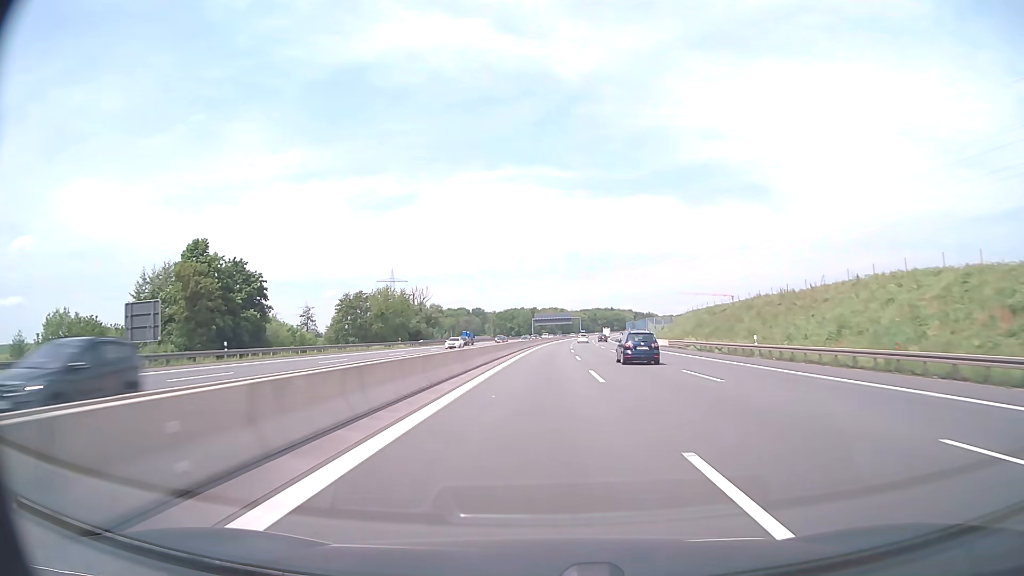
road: motorway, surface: asphalt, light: Day
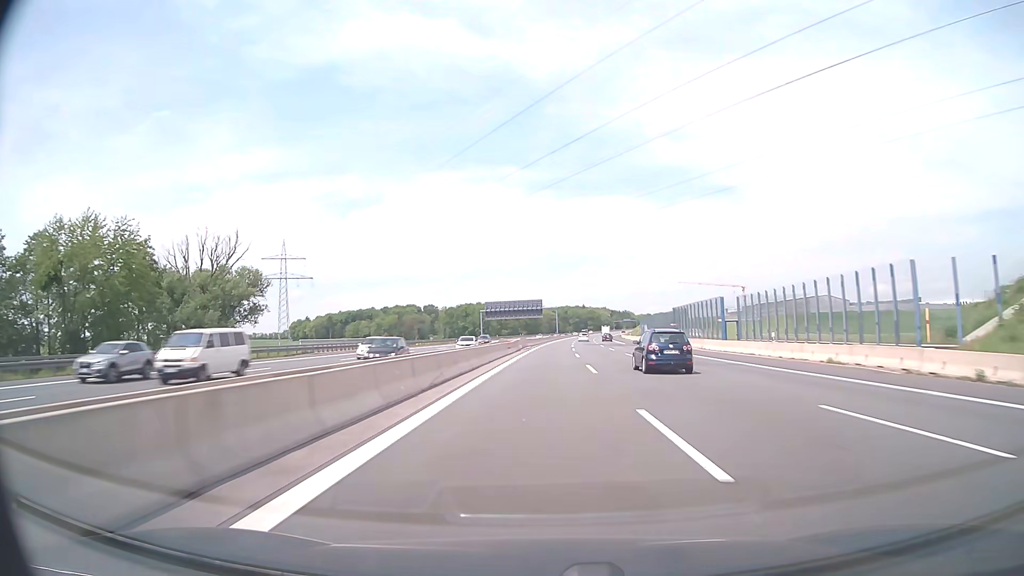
(+2.8, +103.1) m; +3°
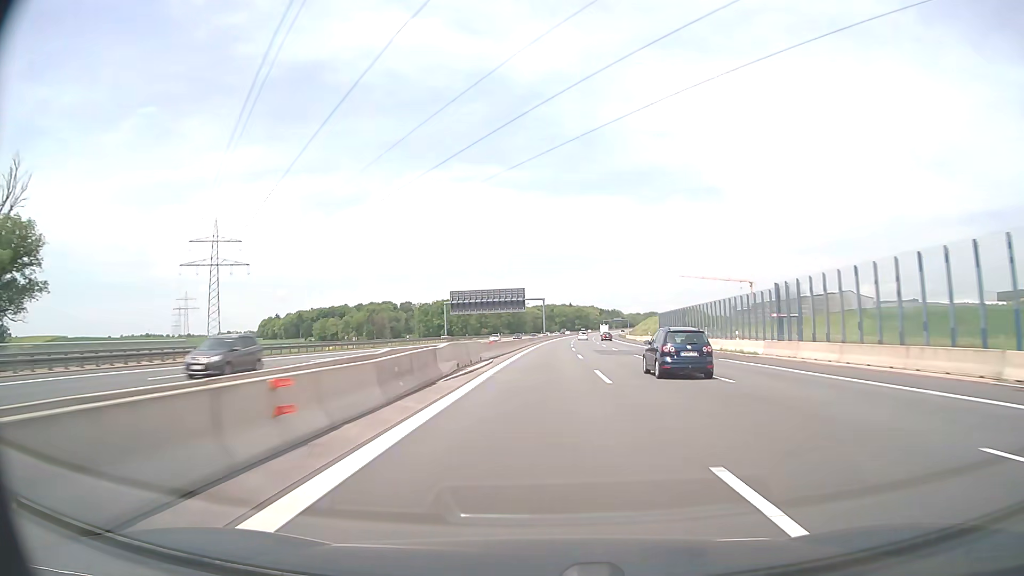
(+0.4, +41.3) m; +1°
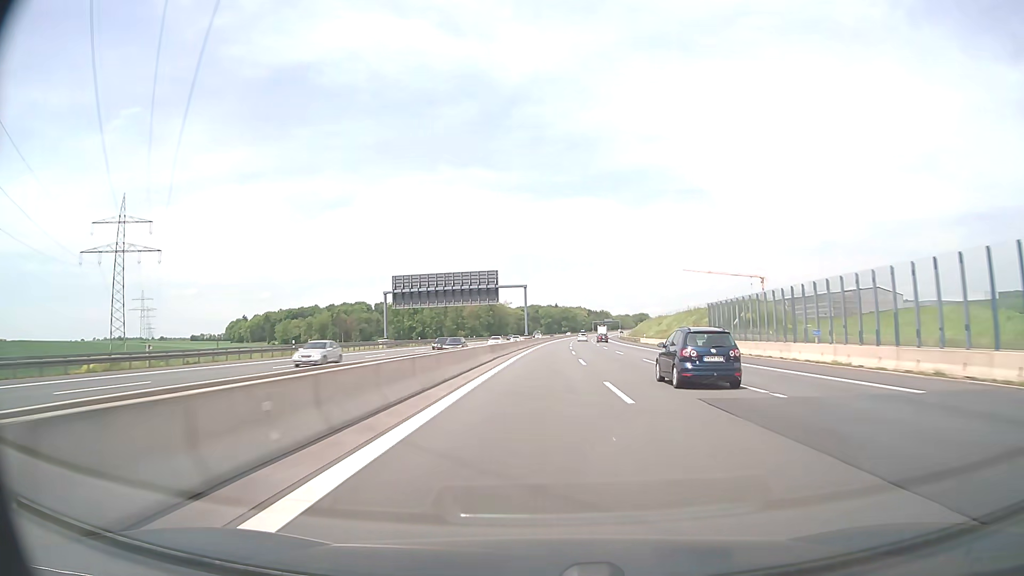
(+0.5, +41.3) m; +1°
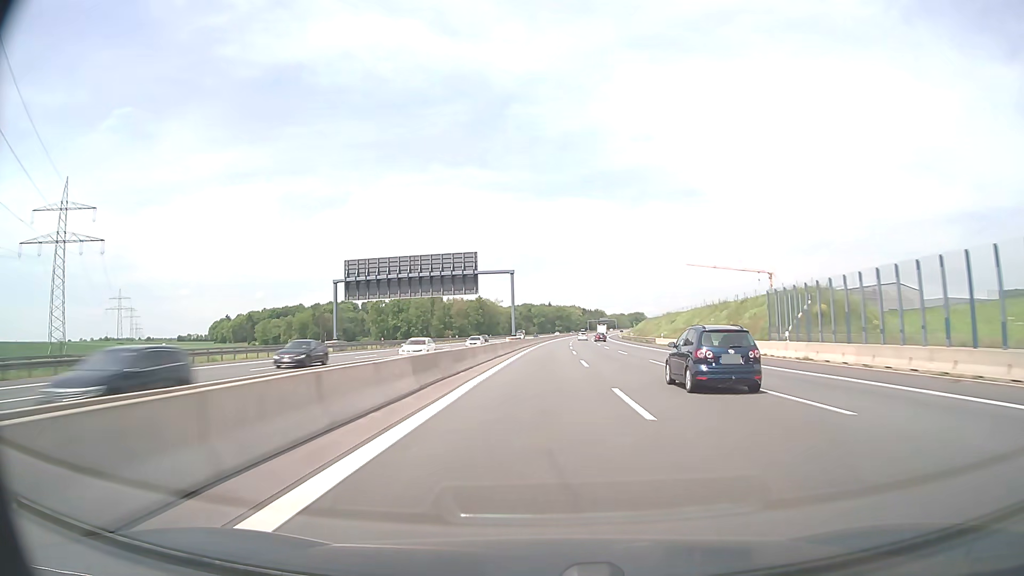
(+0.1, +20.6) m; +1°
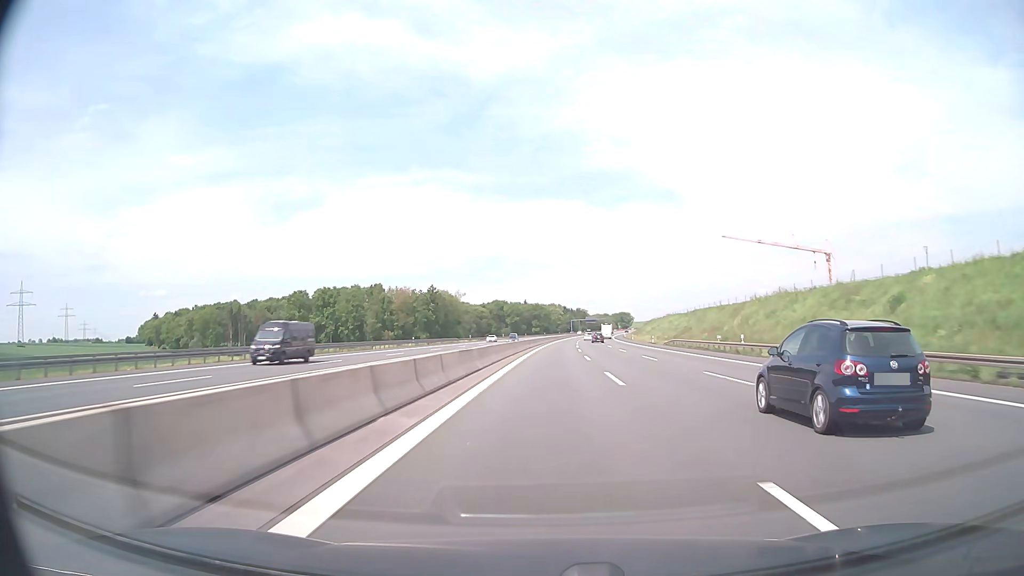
(+1.3, +82.5) m; +2°
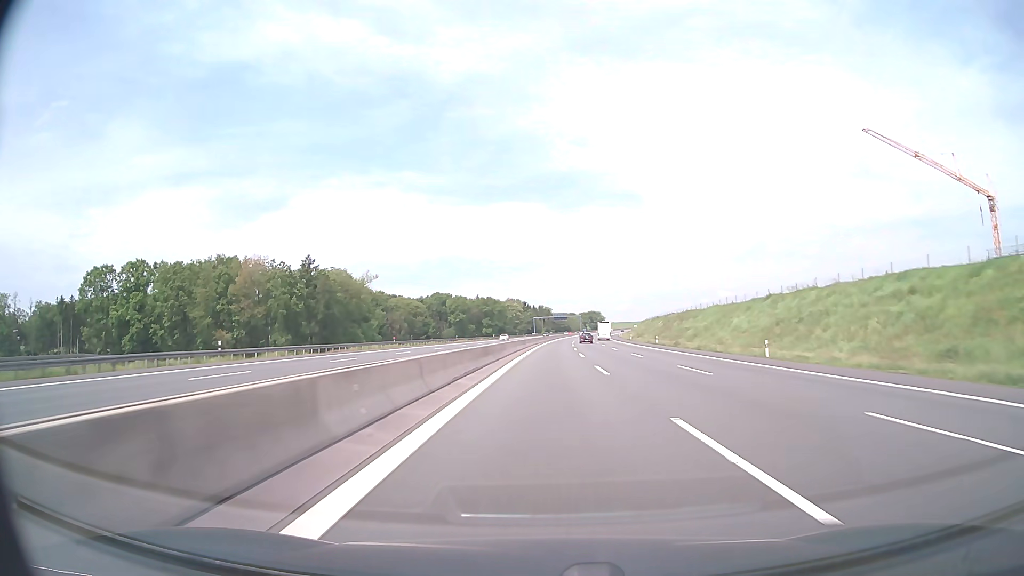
(+3.2, +102.9) m; +3°
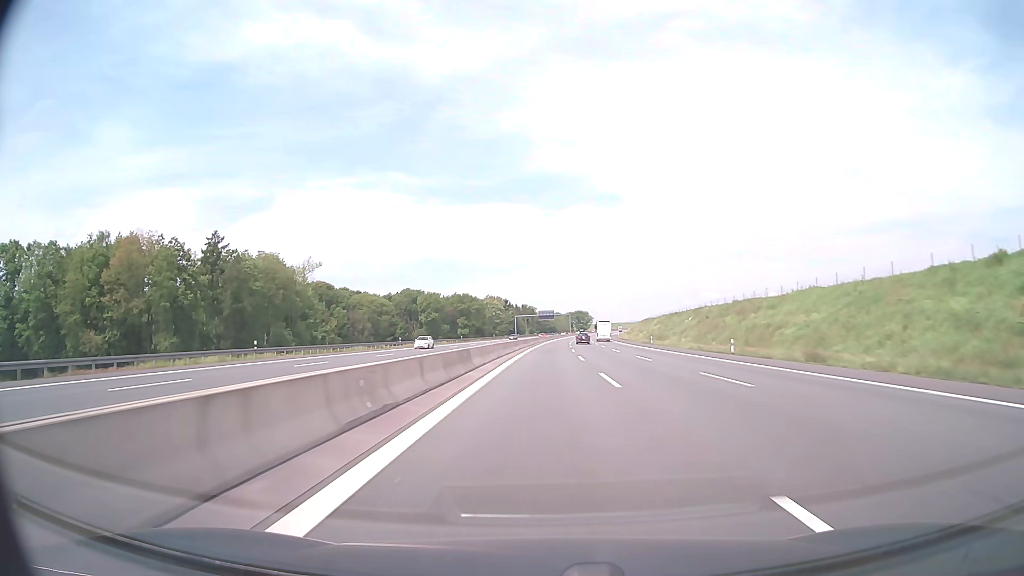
(+0.4, +41.2) m; +1°
(0, +10) (0, +20) (0, +30) (0, +40) (+1, +50) (+1, +60) (+1, +70) (+2, +80) (+2, +90) (+2, +100) m
